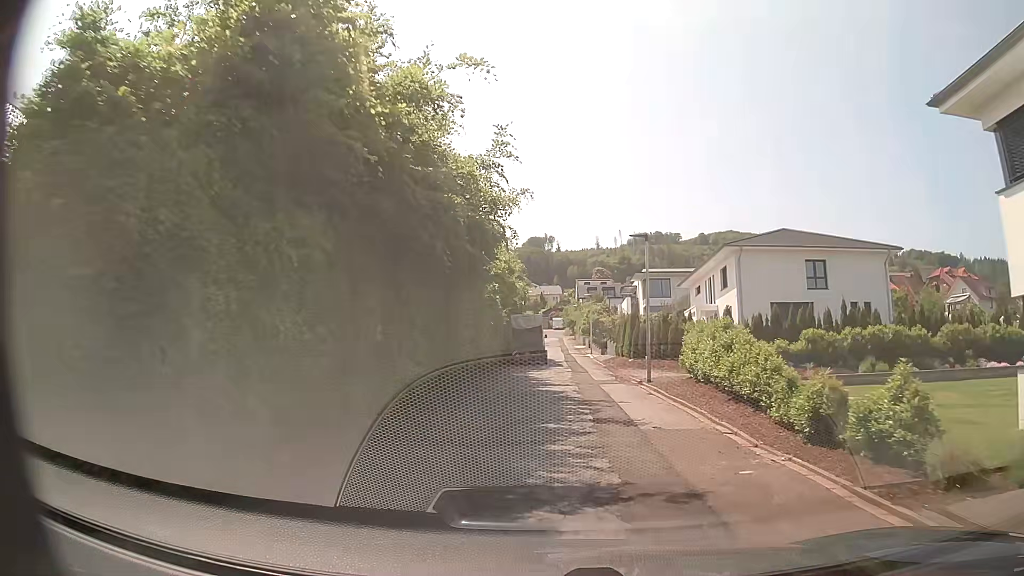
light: Day
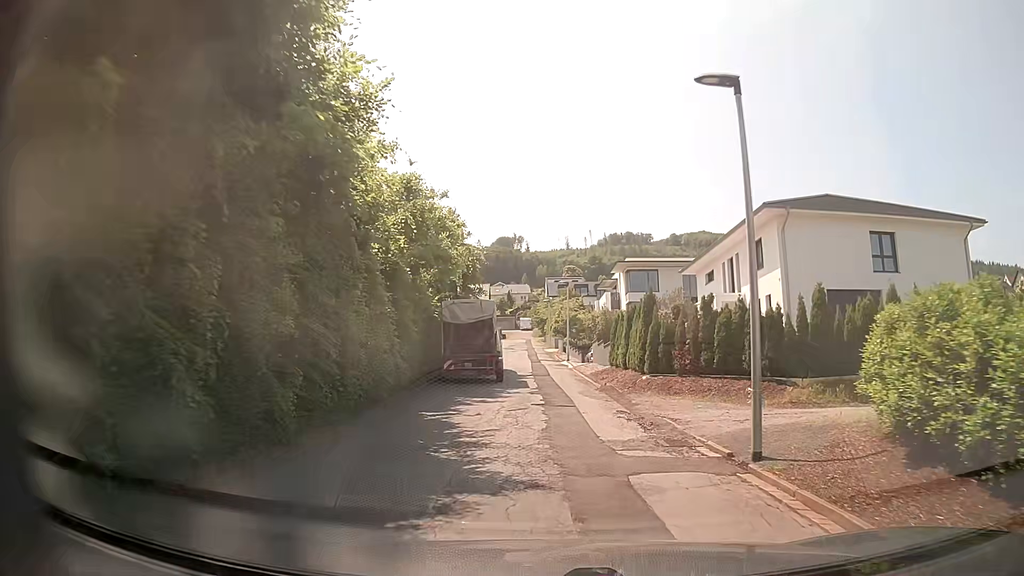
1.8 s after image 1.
(+0.3, +13.2) m; +3°
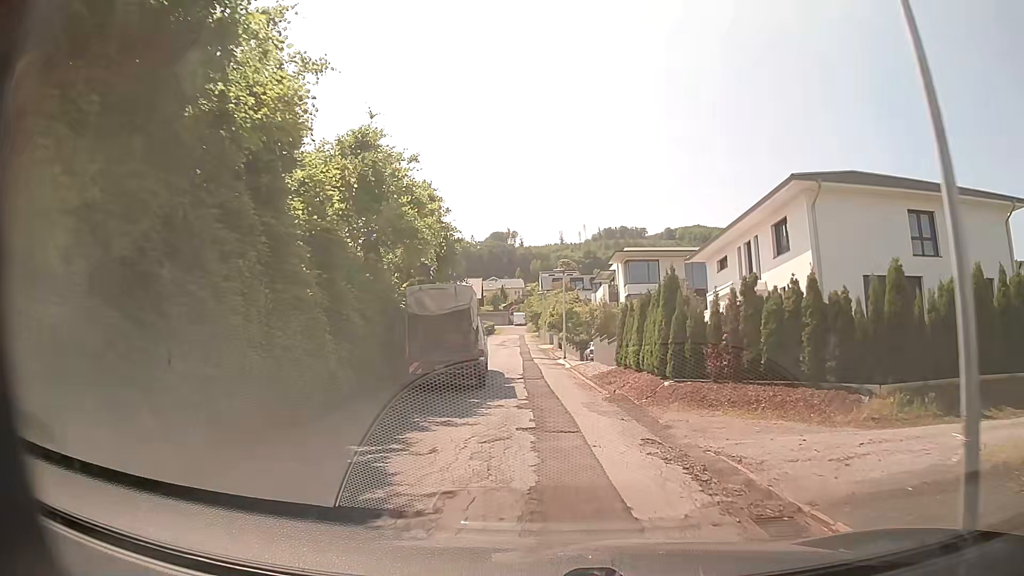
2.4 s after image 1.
(0.0, +4.3) m; 0°
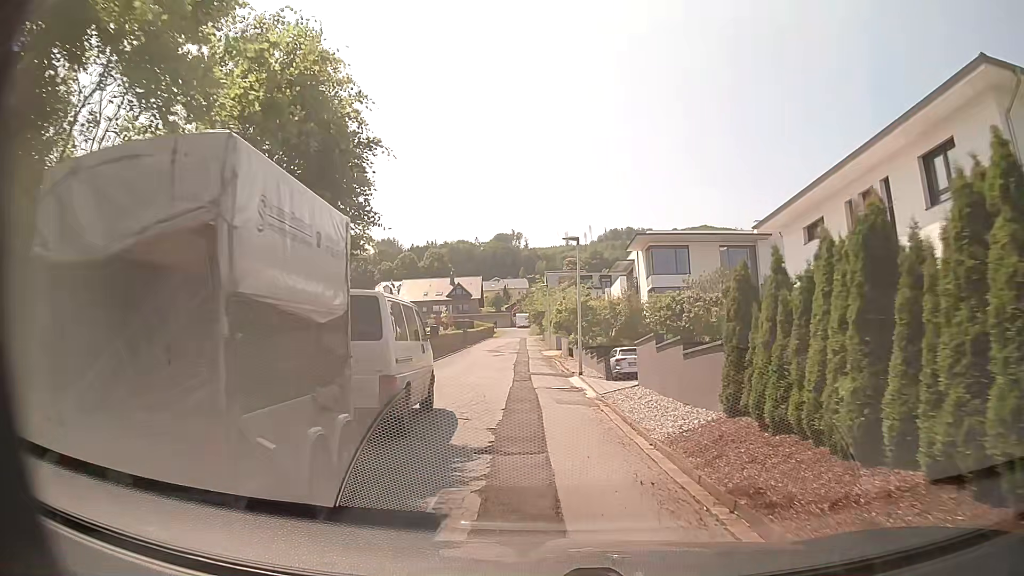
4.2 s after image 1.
(0.0, +12.3) m; -1°
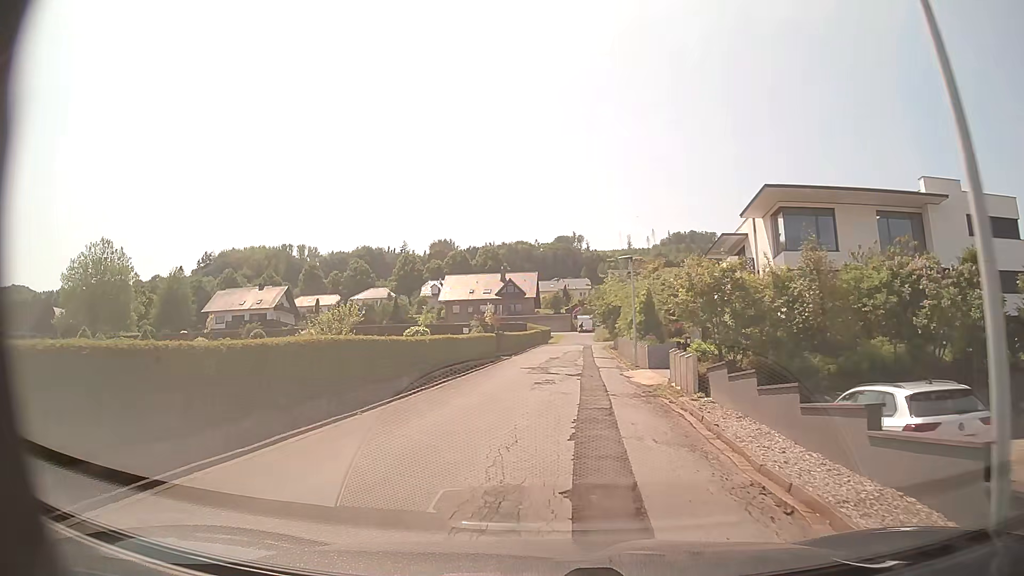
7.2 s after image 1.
(-0.5, +19.2) m; -4°
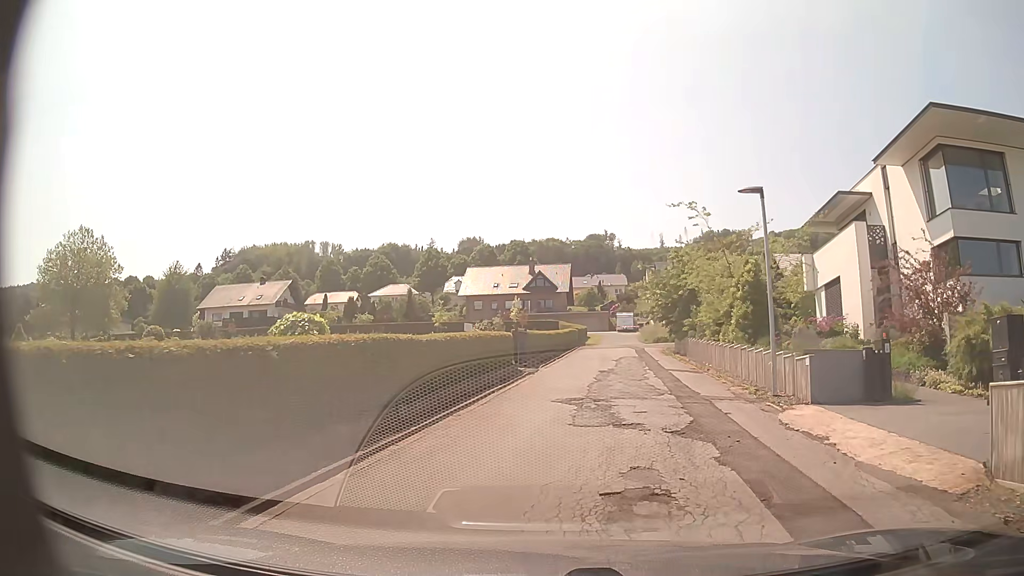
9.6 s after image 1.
(-0.6, +13.1) m; -4°
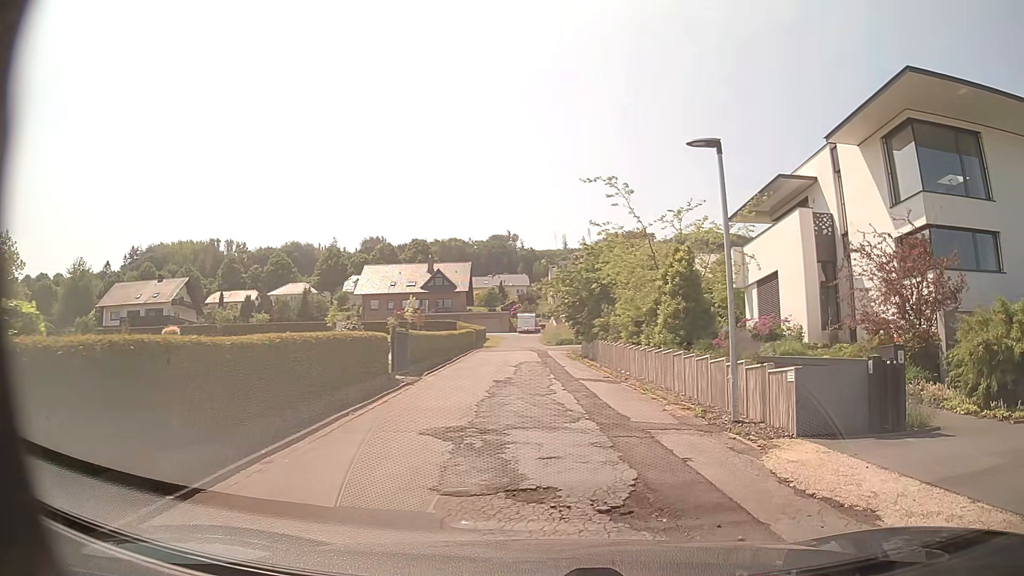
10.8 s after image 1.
(+0.2, +4.0) m; +9°
